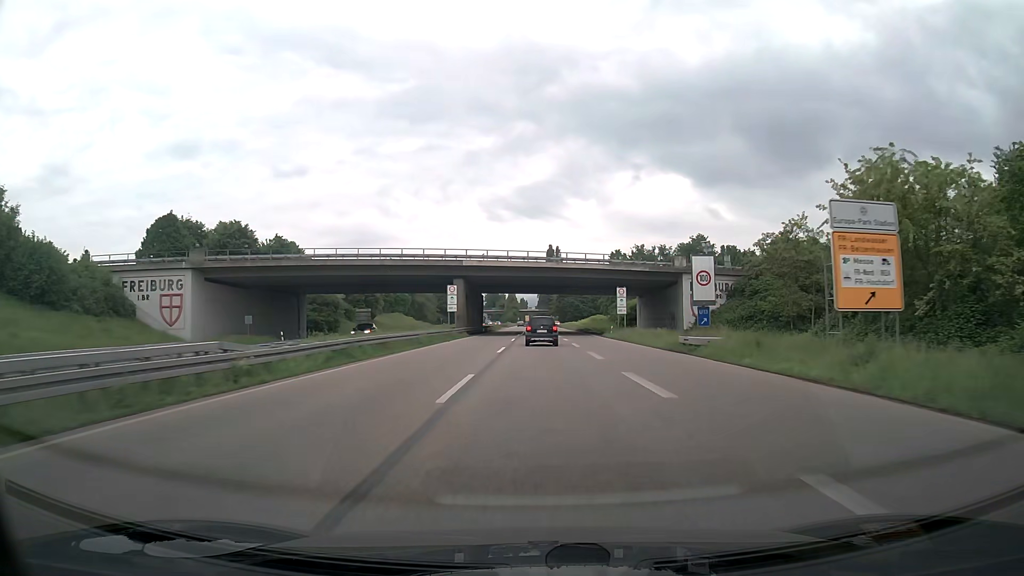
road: trunk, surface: asphalt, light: Day
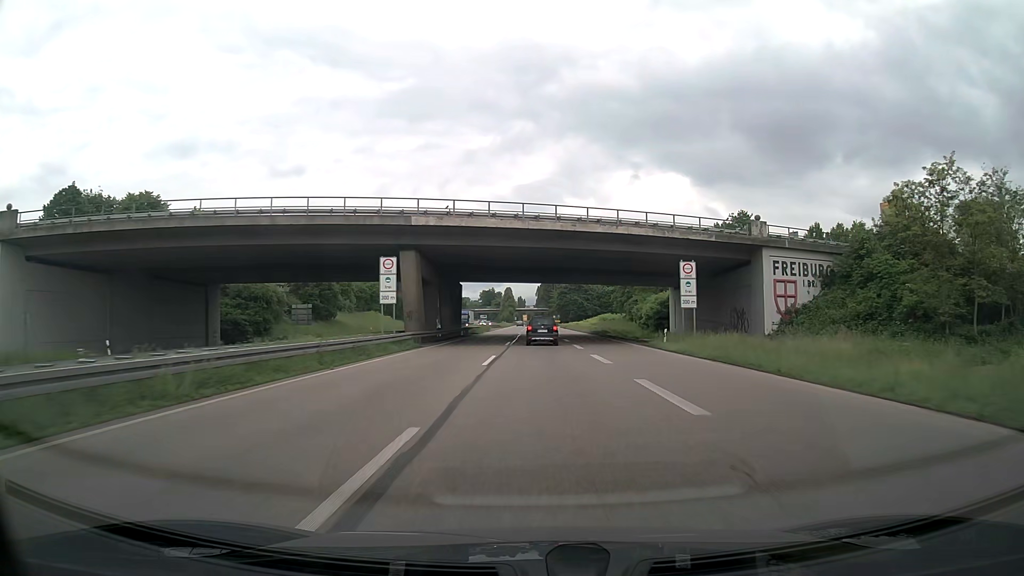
(+0.1, +26.4) m; 0°
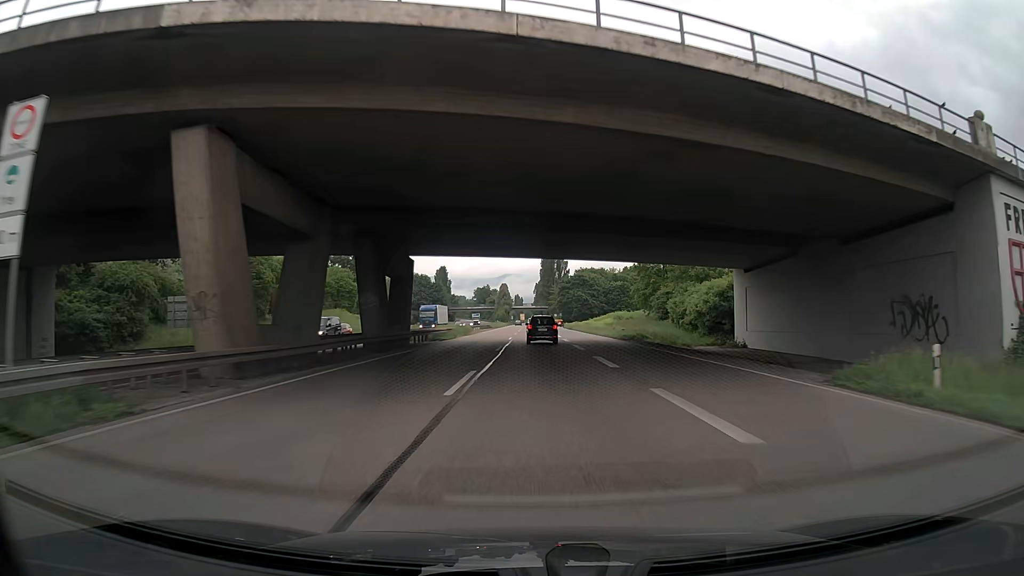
(+0.1, +26.6) m; 0°
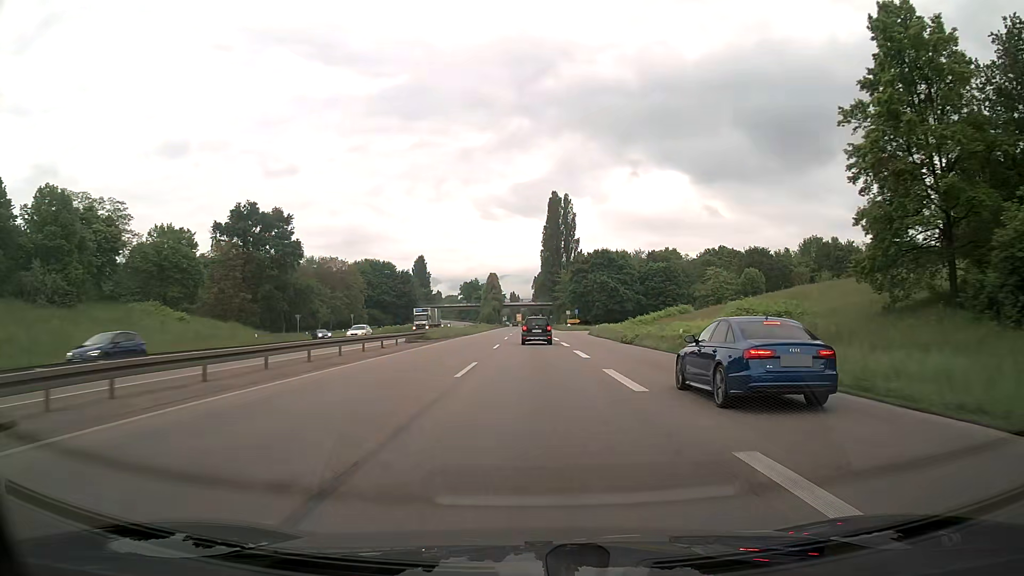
(-0.2, +67.7) m; 0°
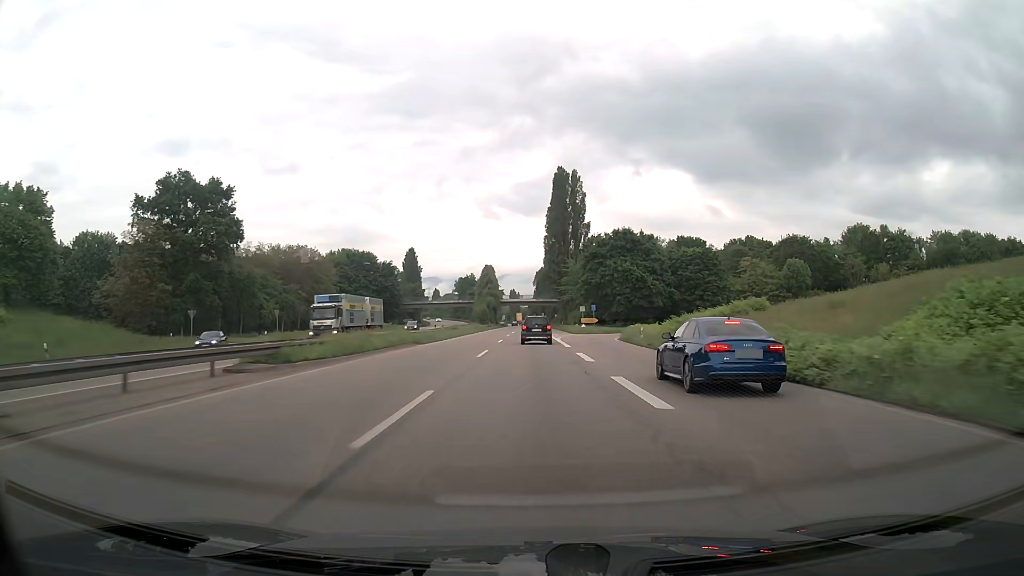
(0.0, +27.5) m; 0°
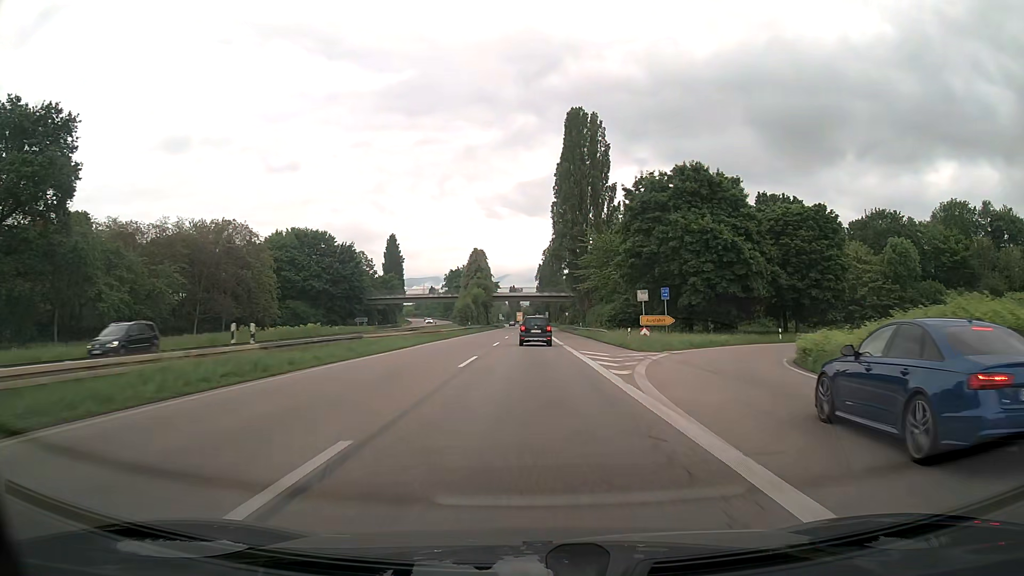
(0.0, +41.6) m; 0°
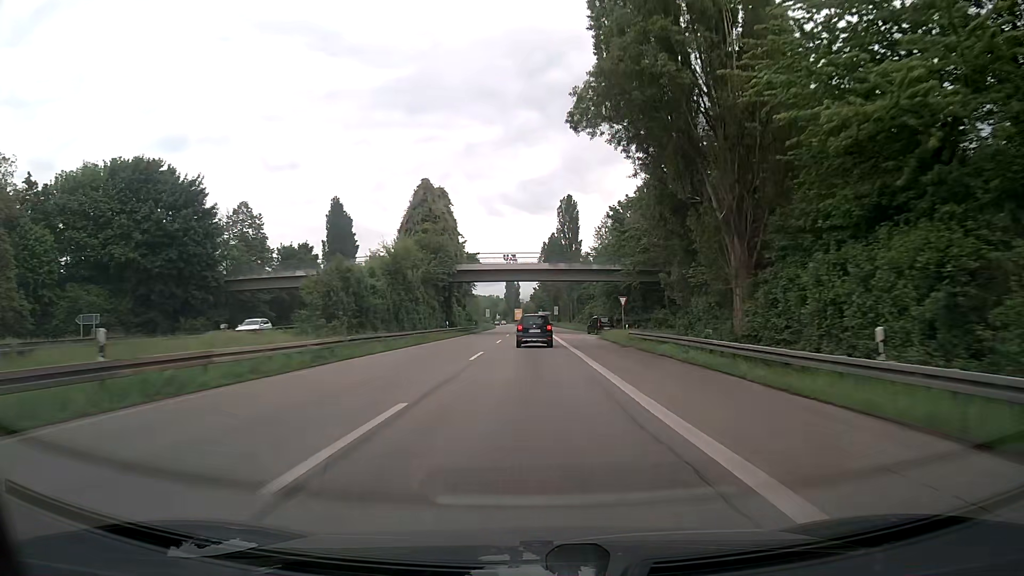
(-0.2, +68.5) m; 0°
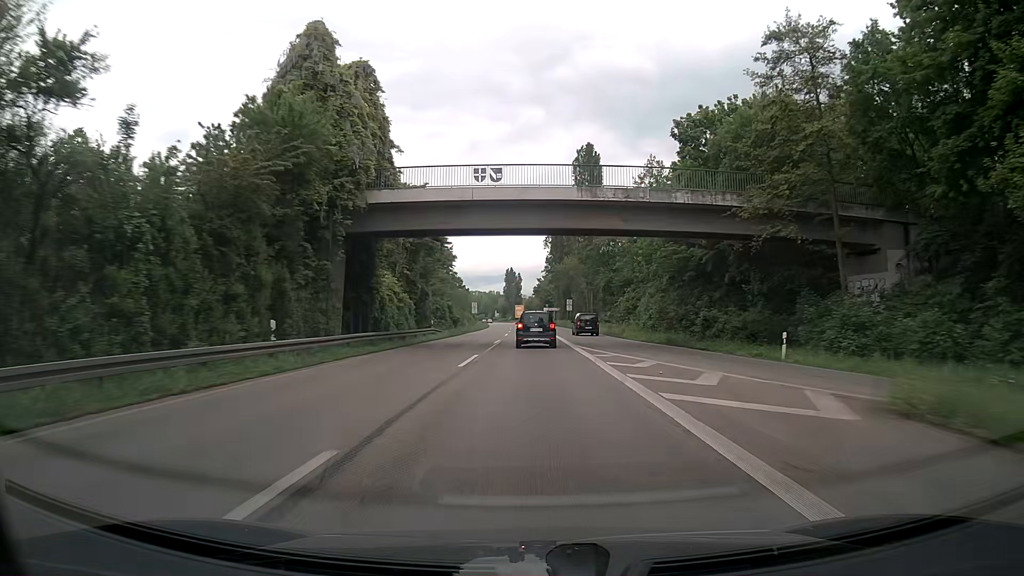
(0.0, +40.2) m; 0°
(0, +10) (0, +20) (0, +30) (0, +40) (0, +50) (0, +60) (0, +70) (0, +80) (0, +90) (0, +100) m
